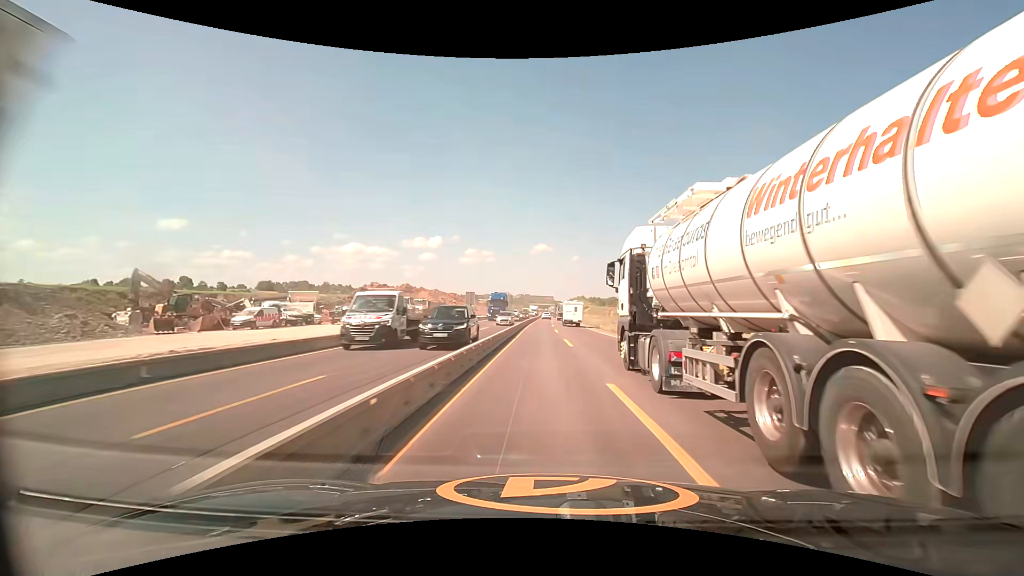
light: Day
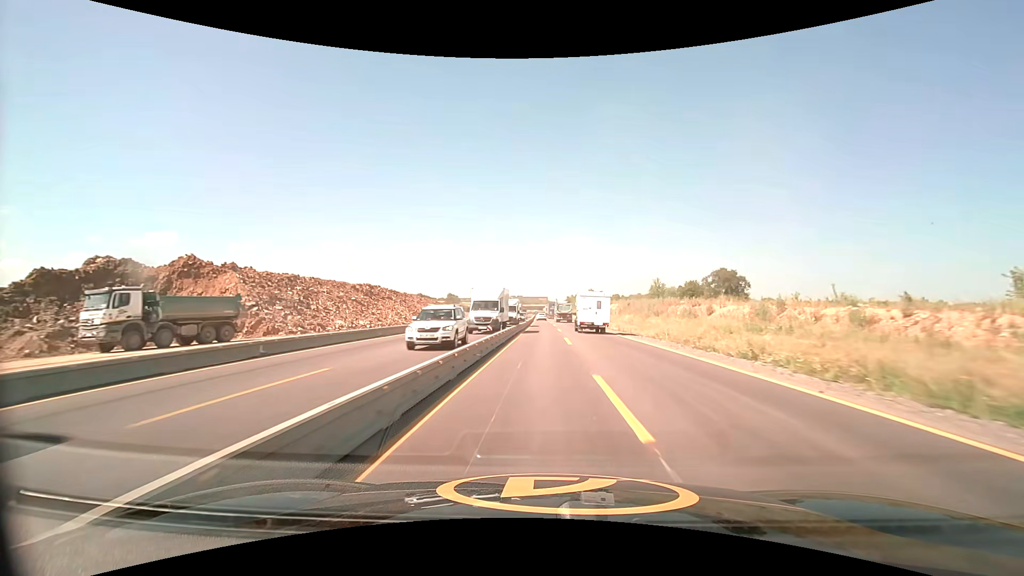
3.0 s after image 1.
(+0.4, +66.6) m; +1°
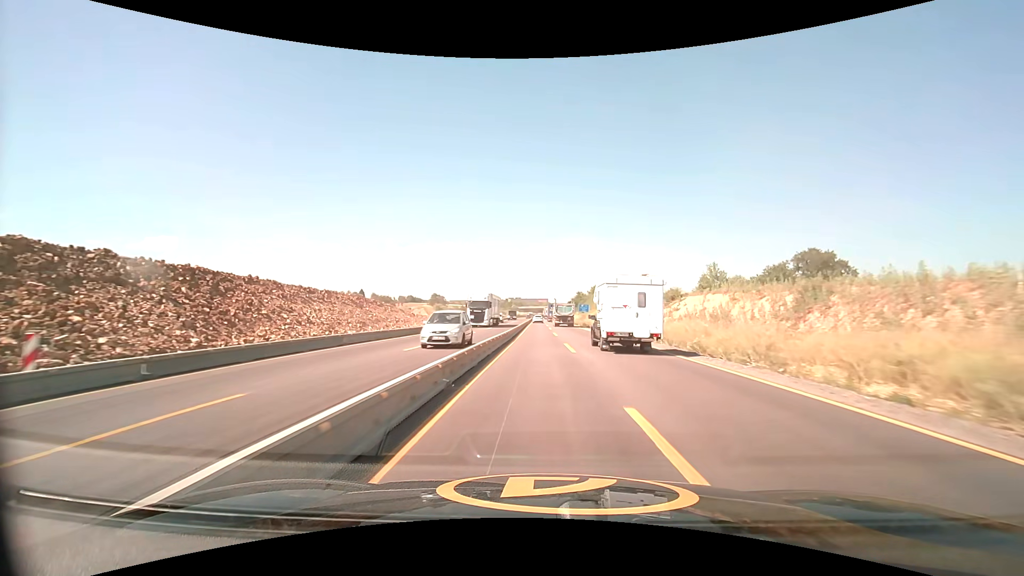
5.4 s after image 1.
(+0.3, +52.9) m; 0°
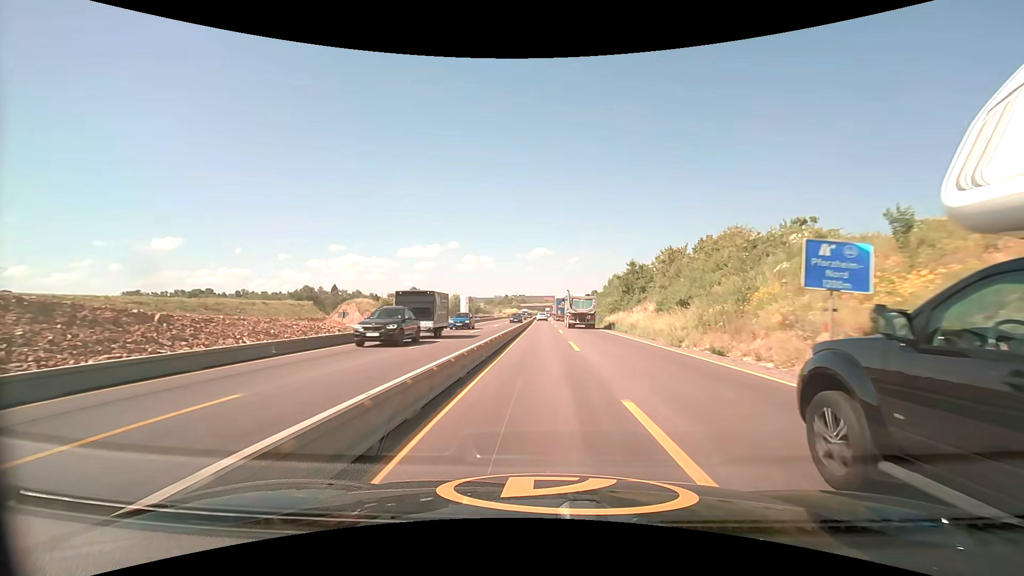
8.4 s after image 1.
(-0.4, +66.7) m; -1°
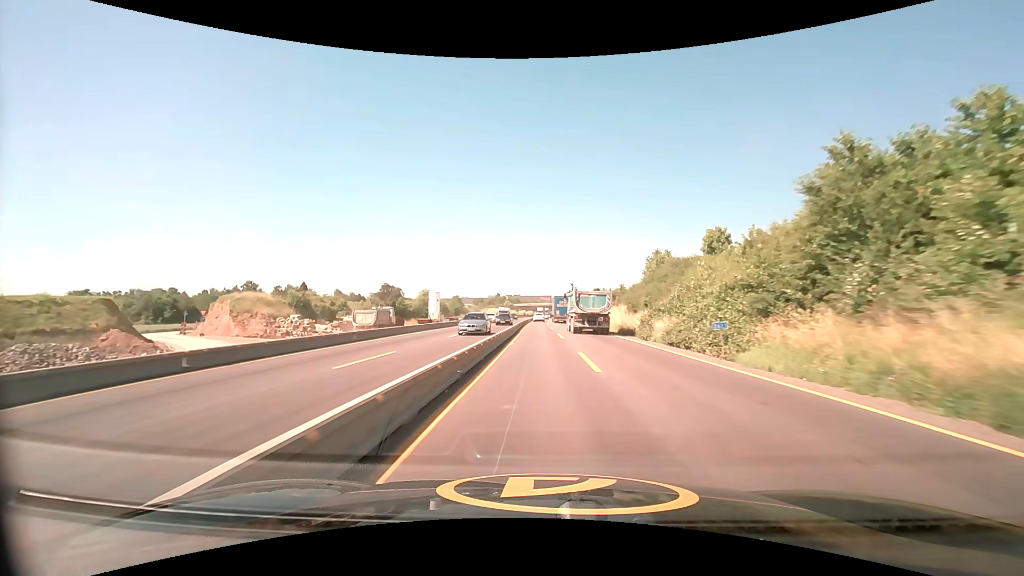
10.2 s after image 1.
(+0.1, +40.3) m; 0°
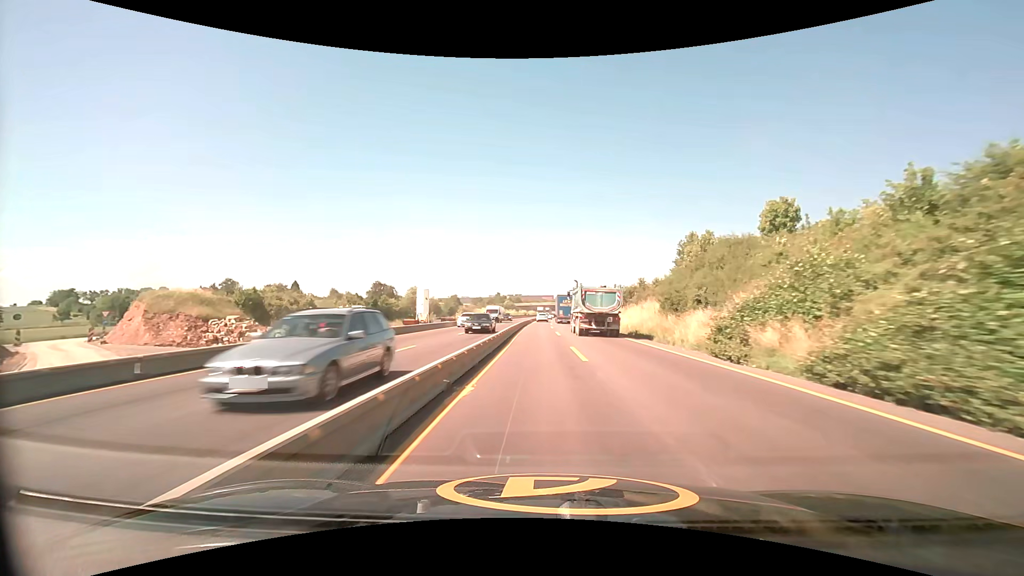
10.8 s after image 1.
(0.0, +13.5) m; 0°
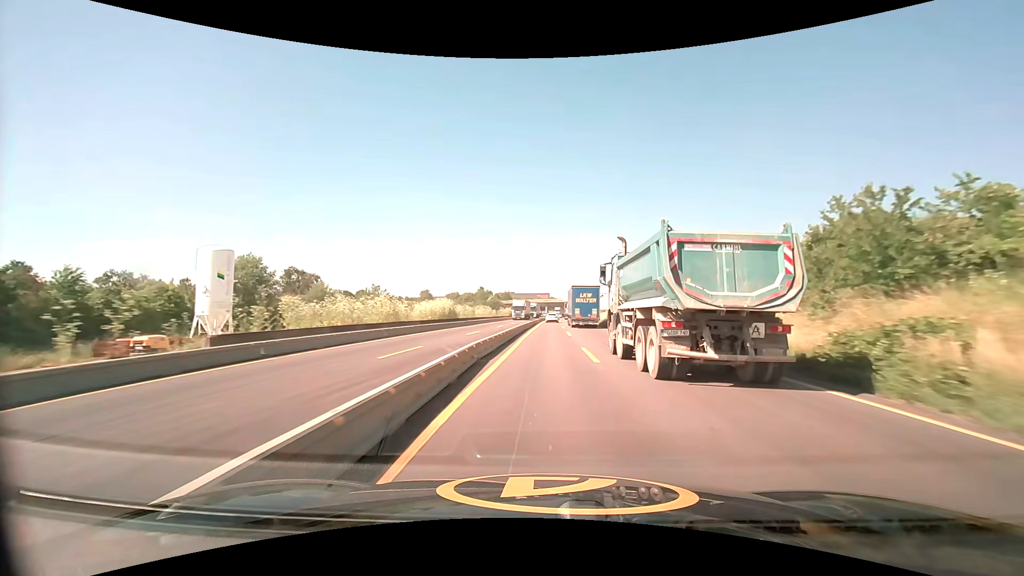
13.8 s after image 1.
(-0.1, +67.2) m; 0°
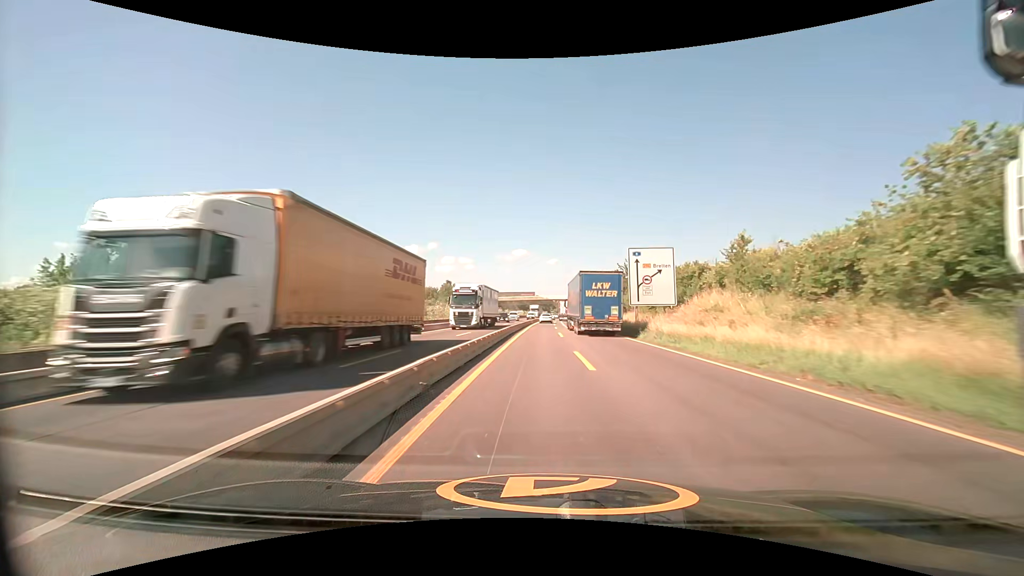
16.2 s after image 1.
(+0.9, +53.2) m; +2°
(0, +10) (0, +20) (0, +30) (0, +40) (0, +50) (0, +60) (0, +70) (+1, +80) (+1, +90) (+1, +100) m
